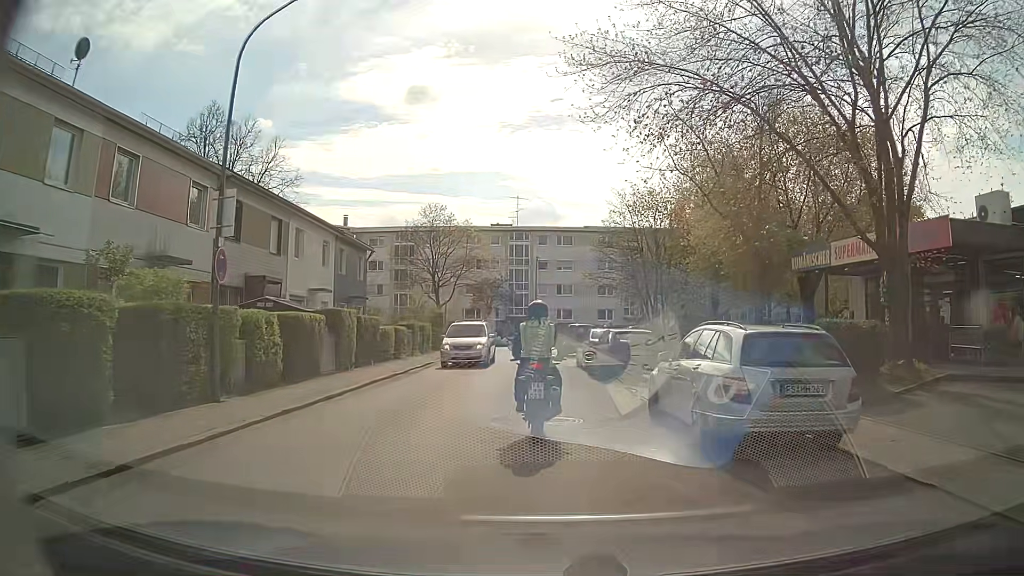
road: residential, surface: asphalt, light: Day
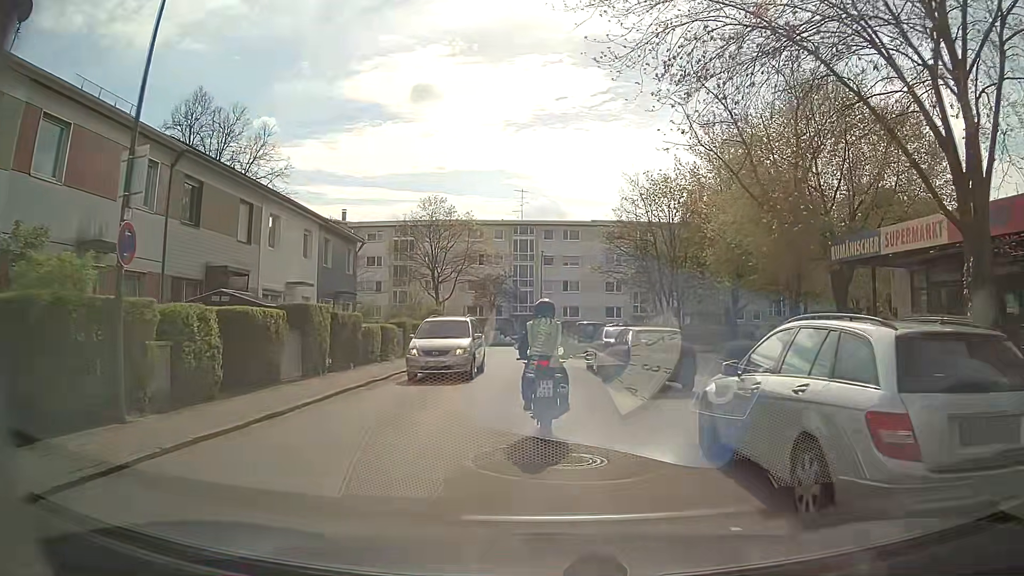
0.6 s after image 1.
(0.0, +3.2) m; +1°
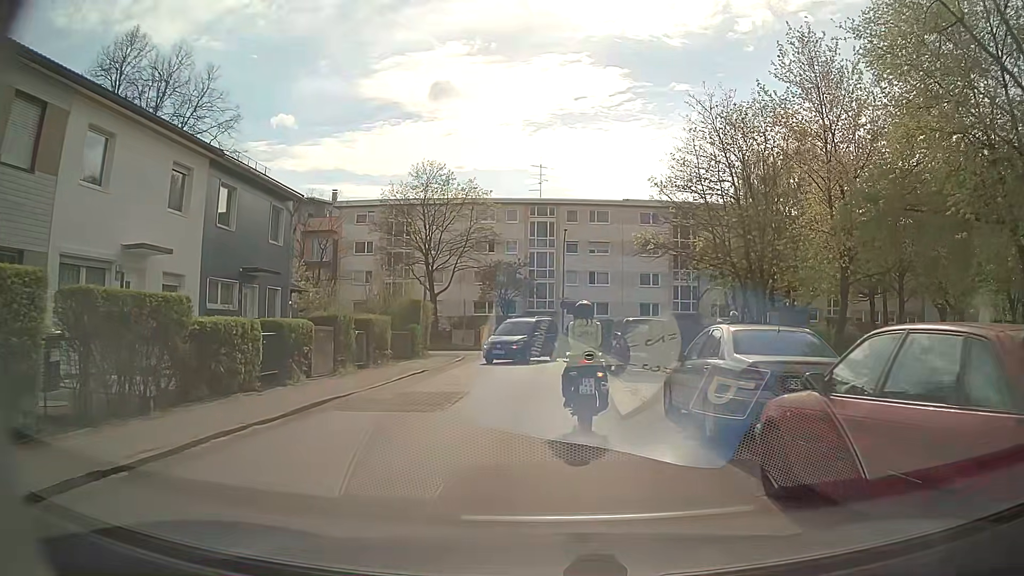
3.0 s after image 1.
(-0.4, +12.0) m; -3°
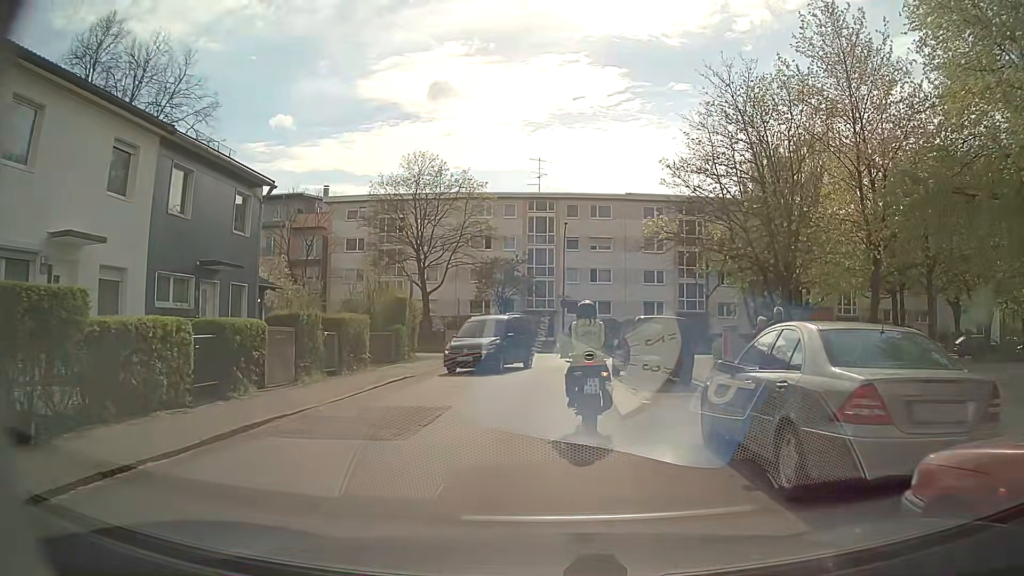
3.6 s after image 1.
(0.0, +2.7) m; 0°
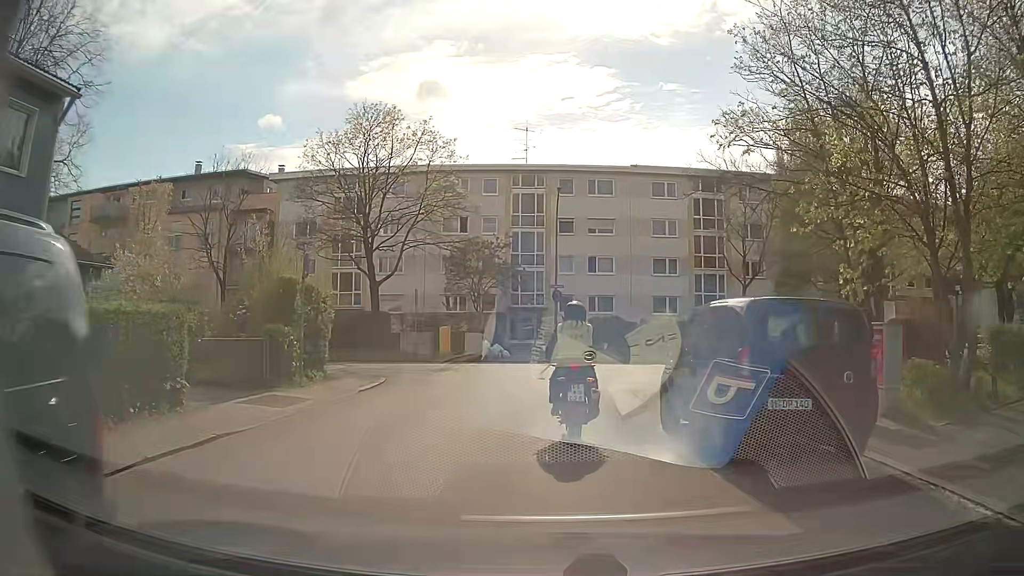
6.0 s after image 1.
(+0.2, +10.3) m; +2°
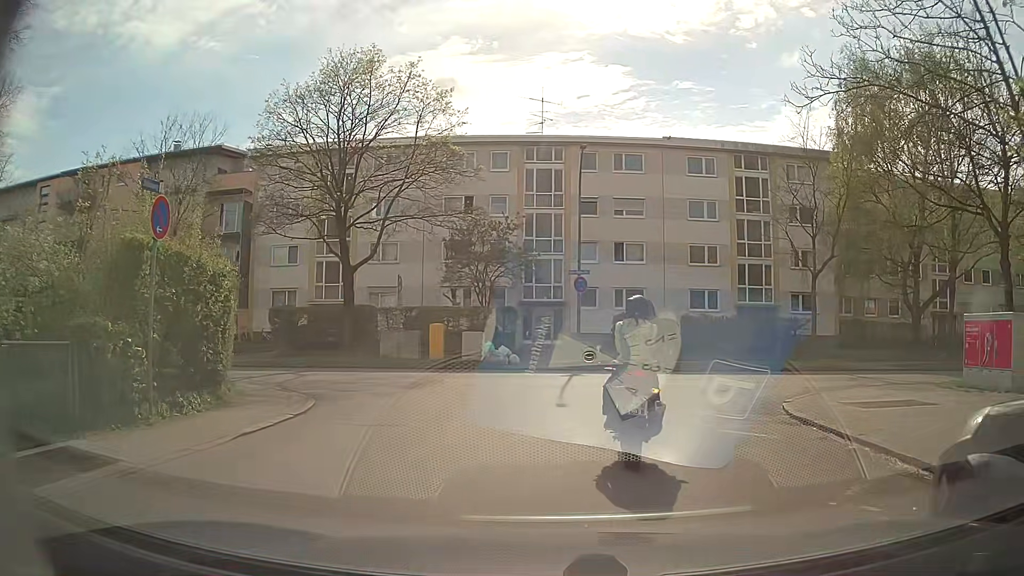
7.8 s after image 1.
(-0.2, +6.8) m; -2°
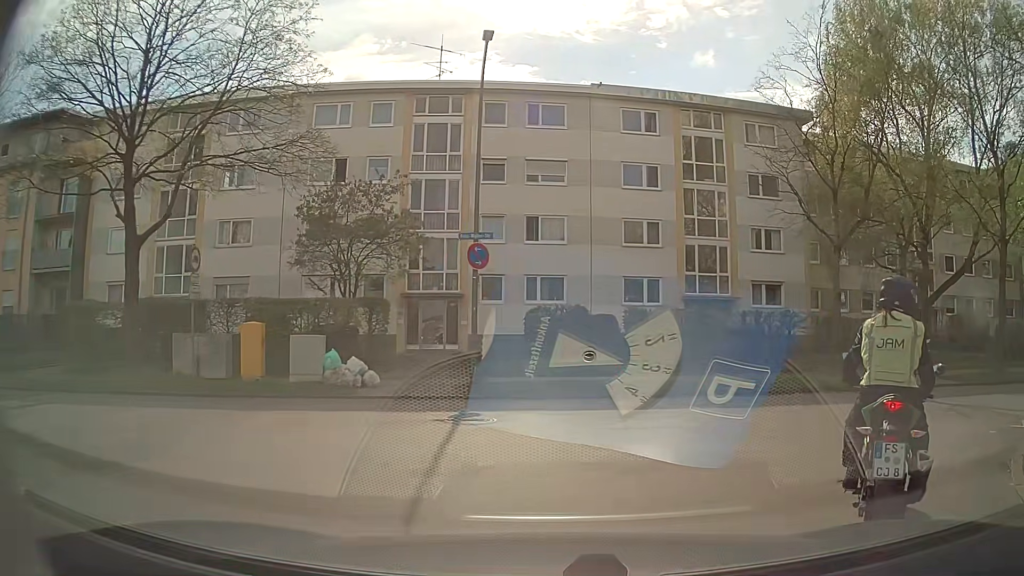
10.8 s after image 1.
(+0.3, +9.3) m; +7°
